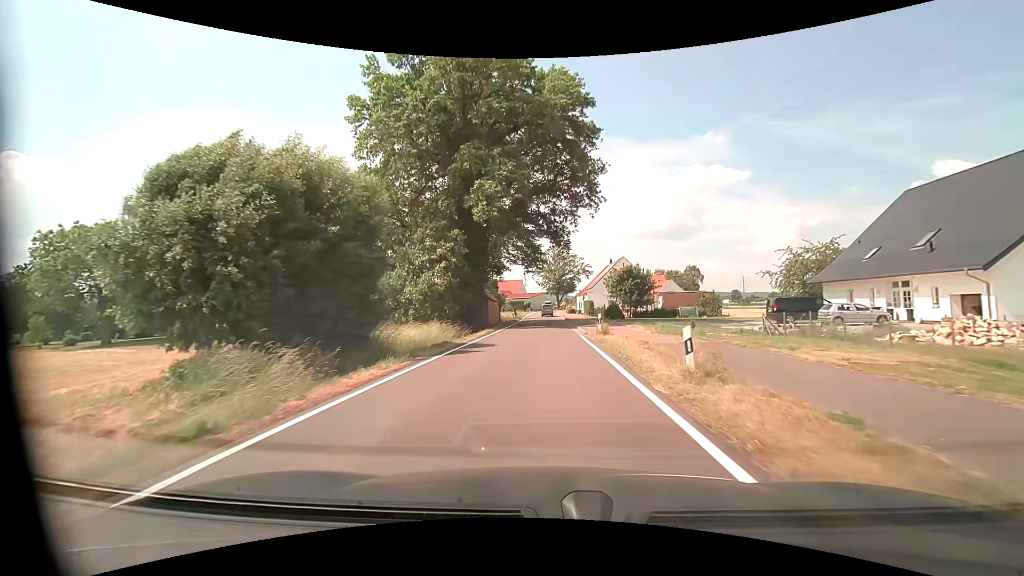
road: tertiary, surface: asphalt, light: Day
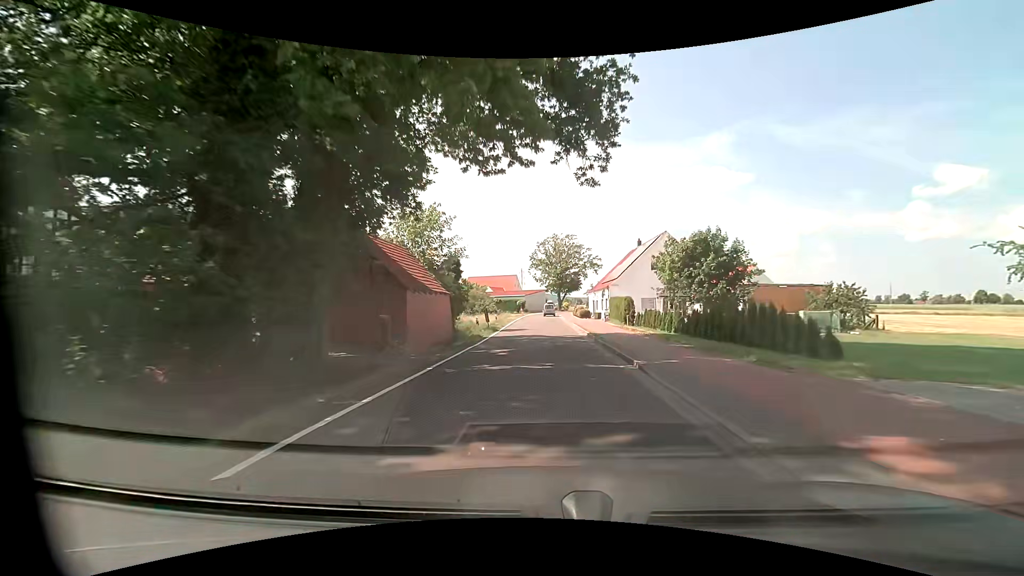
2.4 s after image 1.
(-0.1, +31.2) m; 0°
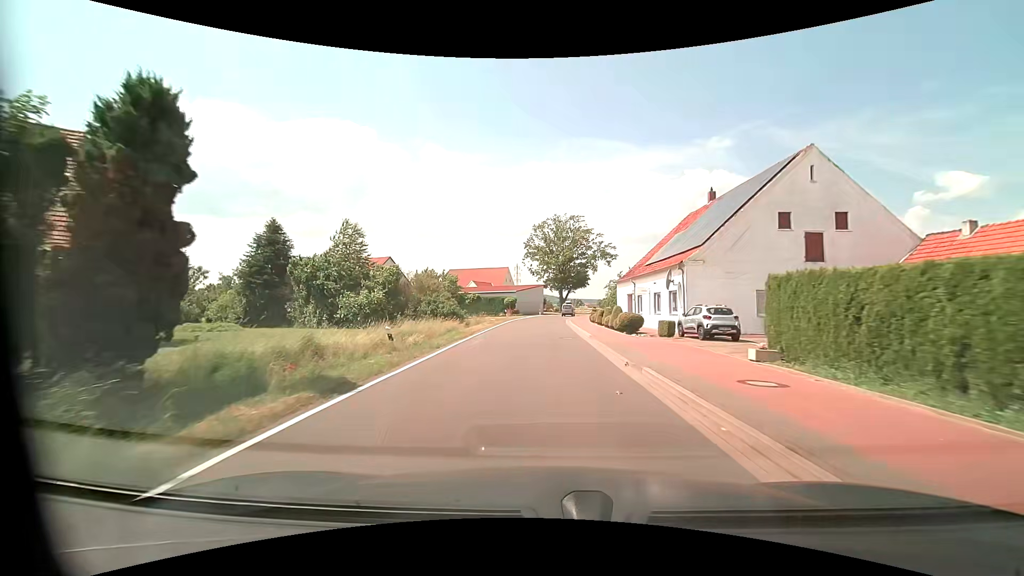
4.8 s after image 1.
(+0.3, +31.2) m; +1°
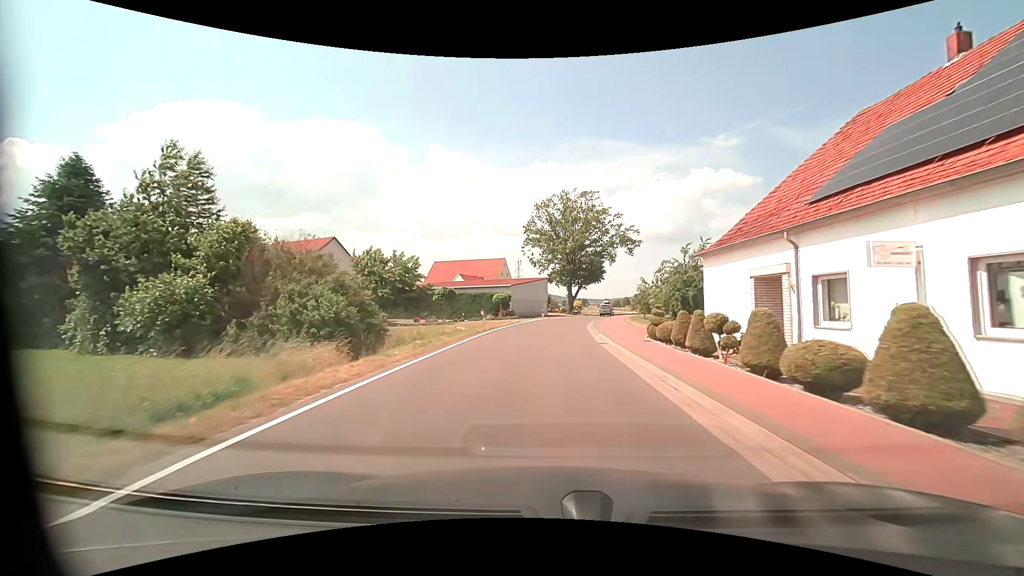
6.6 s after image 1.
(-0.2, +23.4) m; -1°
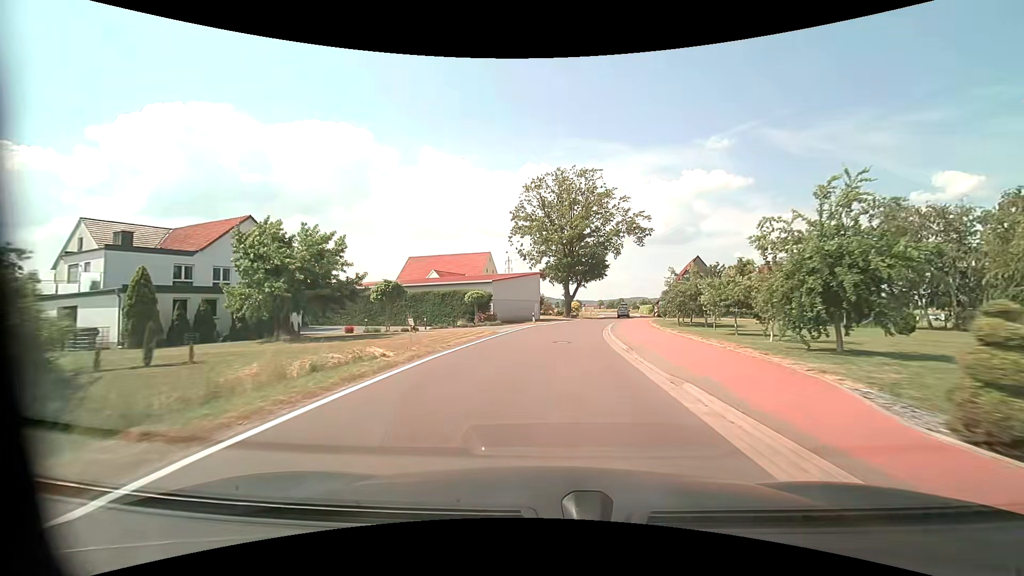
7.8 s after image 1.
(+0.2, +15.5) m; +1°
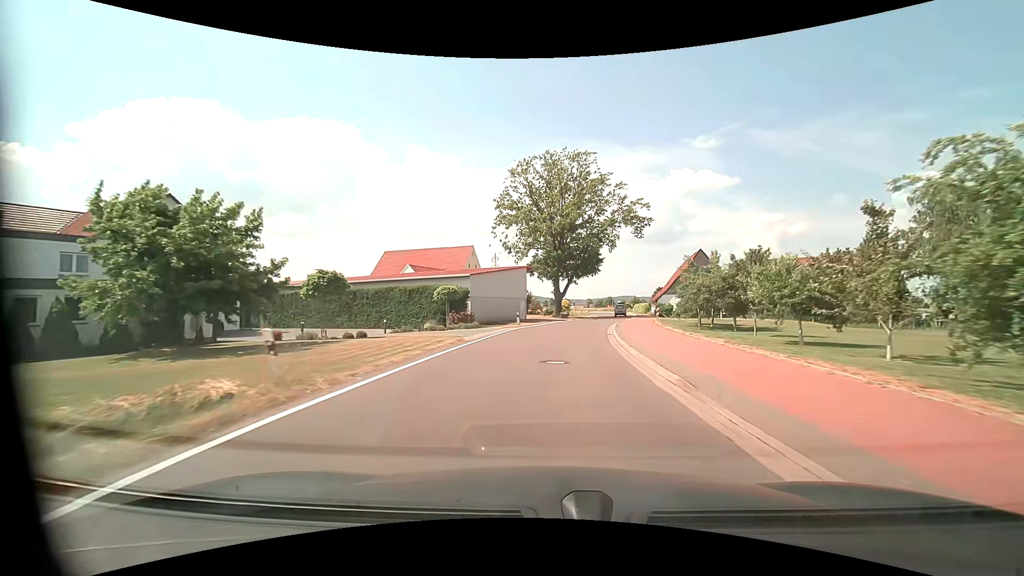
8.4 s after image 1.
(+0.1, +7.8) m; +1°
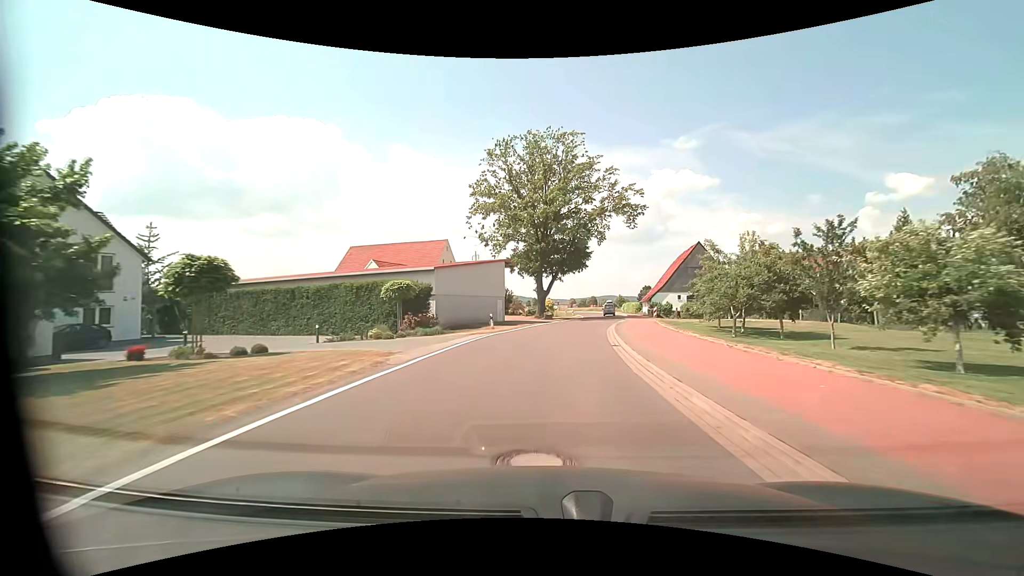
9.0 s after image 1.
(+0.1, +7.8) m; +2°
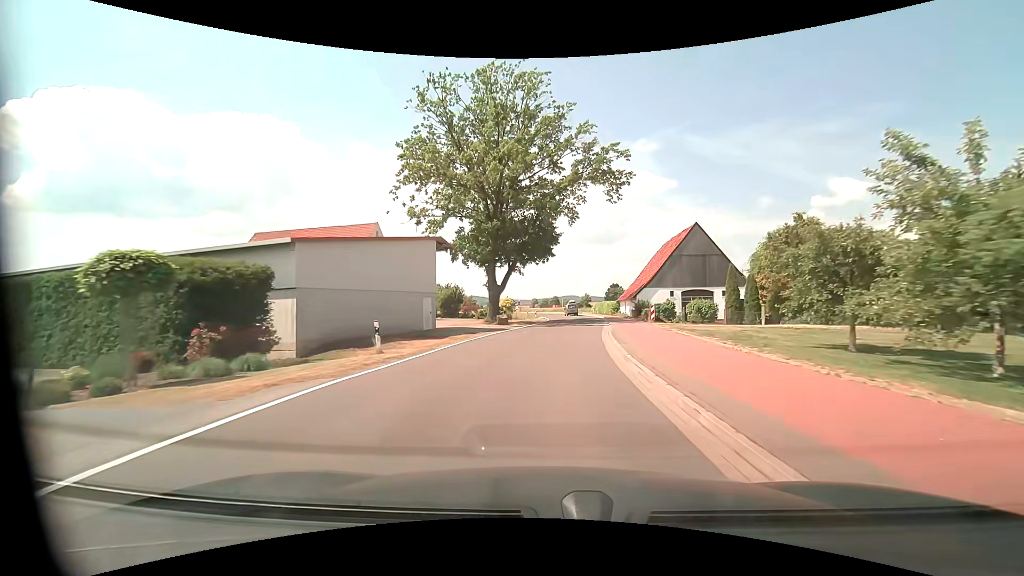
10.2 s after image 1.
(+0.6, +15.5) m; +4°
(0, +10) (+1, +20) (+2, +30) (+3, +40) (+4, +50) (+4, +60) (+4, +70) (+4, +80) (+2, +90) (+1, +100) m
